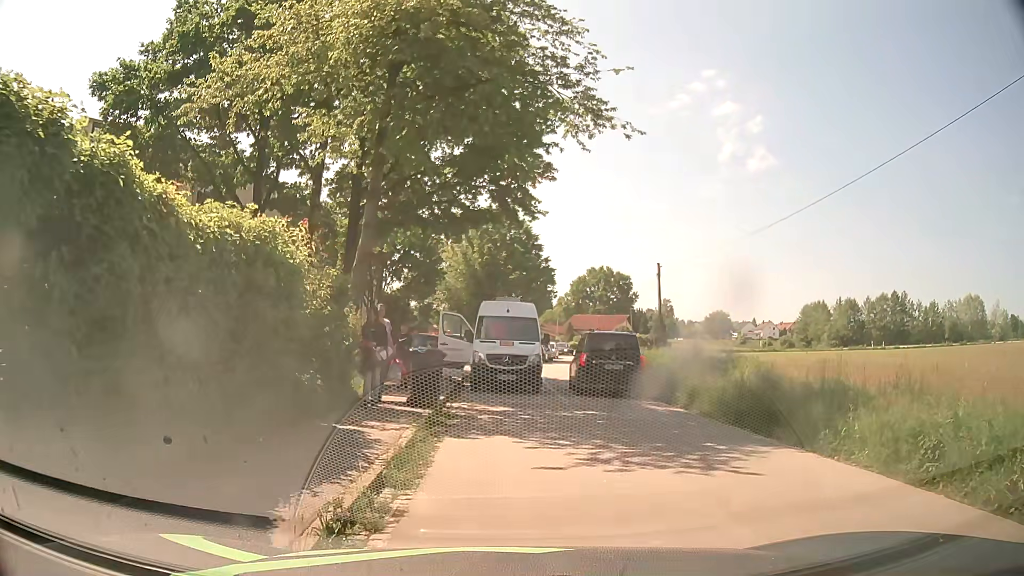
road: residential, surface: asphalt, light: Day
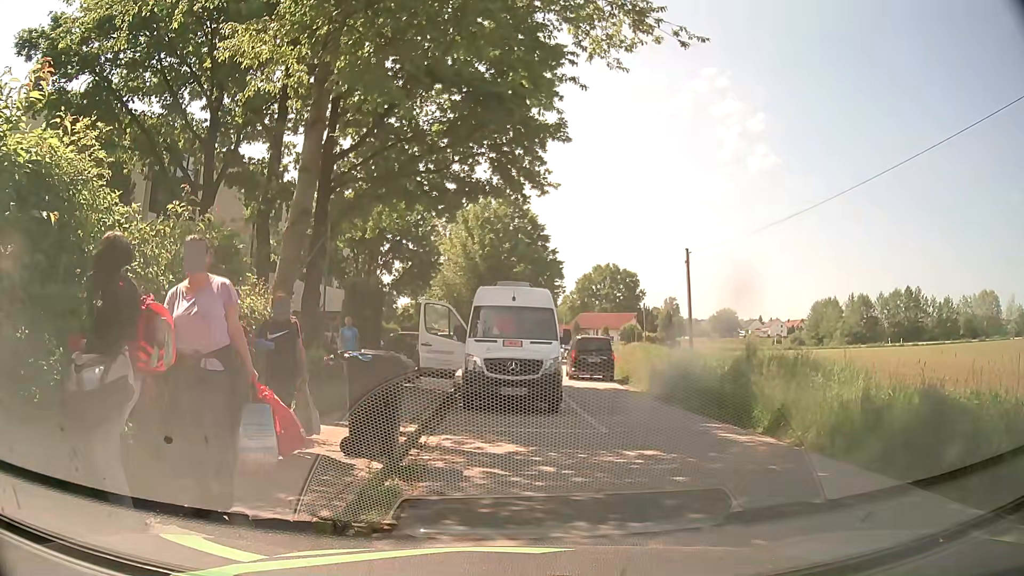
(0.0, +5.0) m; +1°
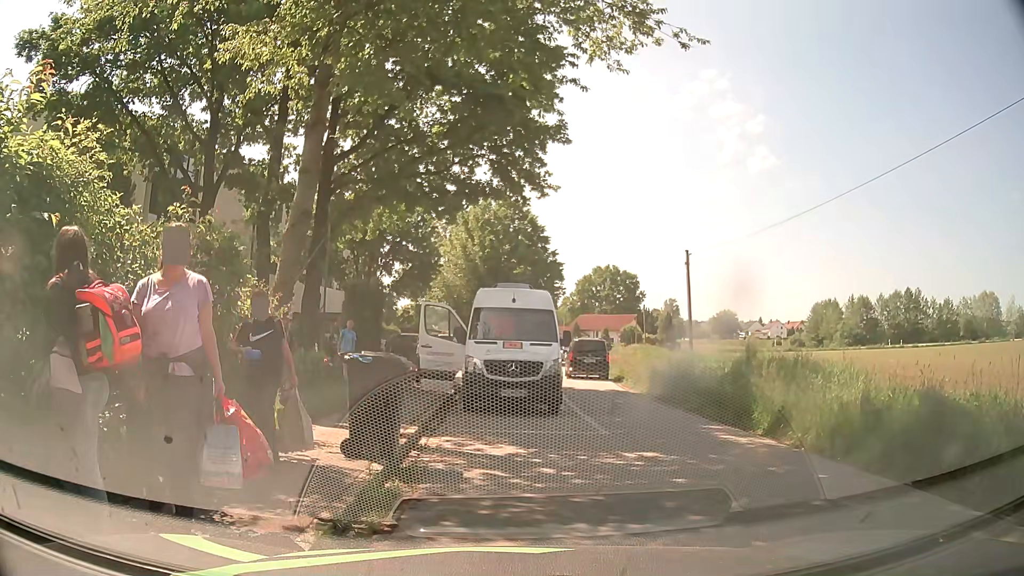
(0.0, 0.0) m; 0°
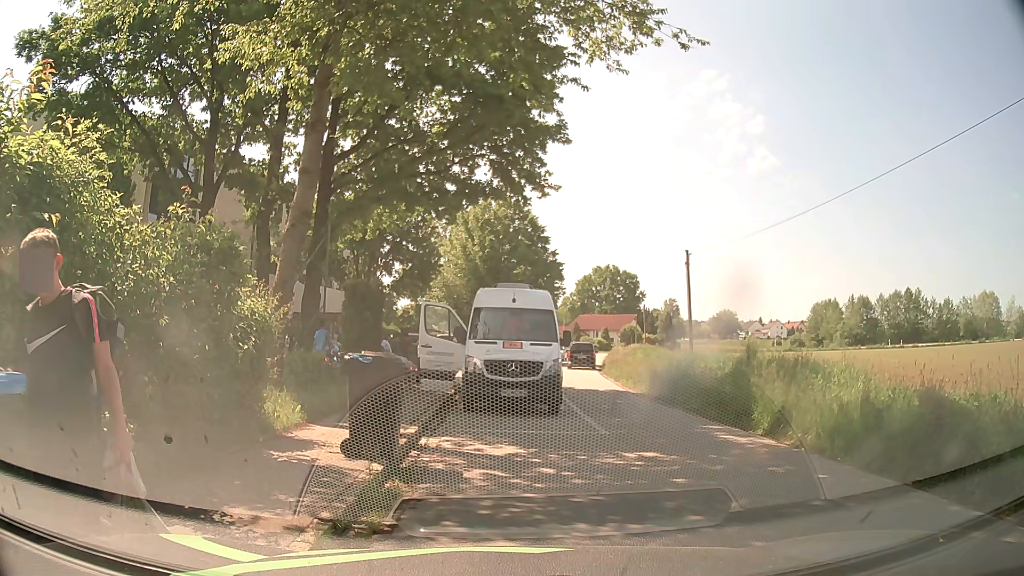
(0.0, +0.1) m; 0°
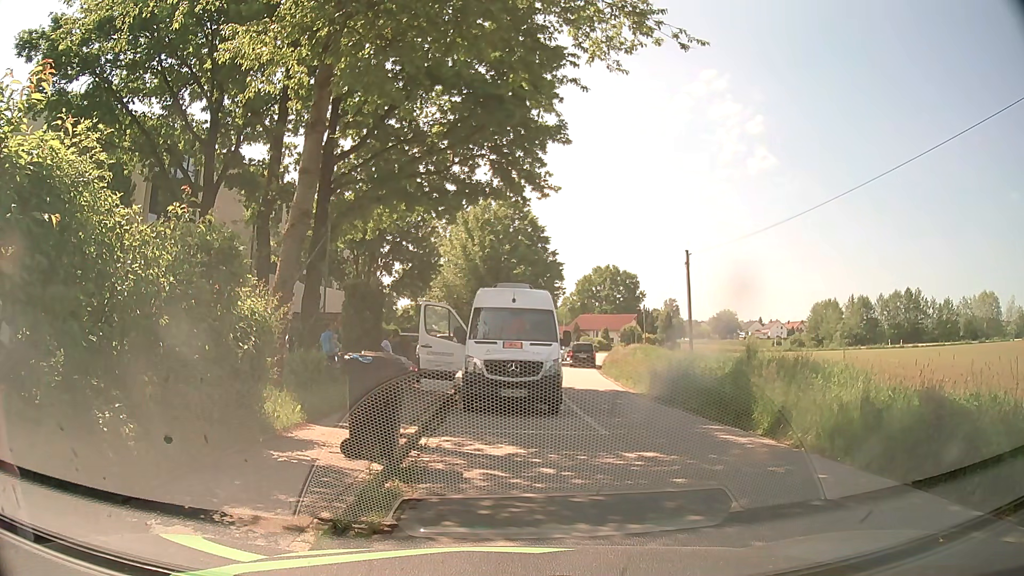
(0.0, 0.0) m; 0°
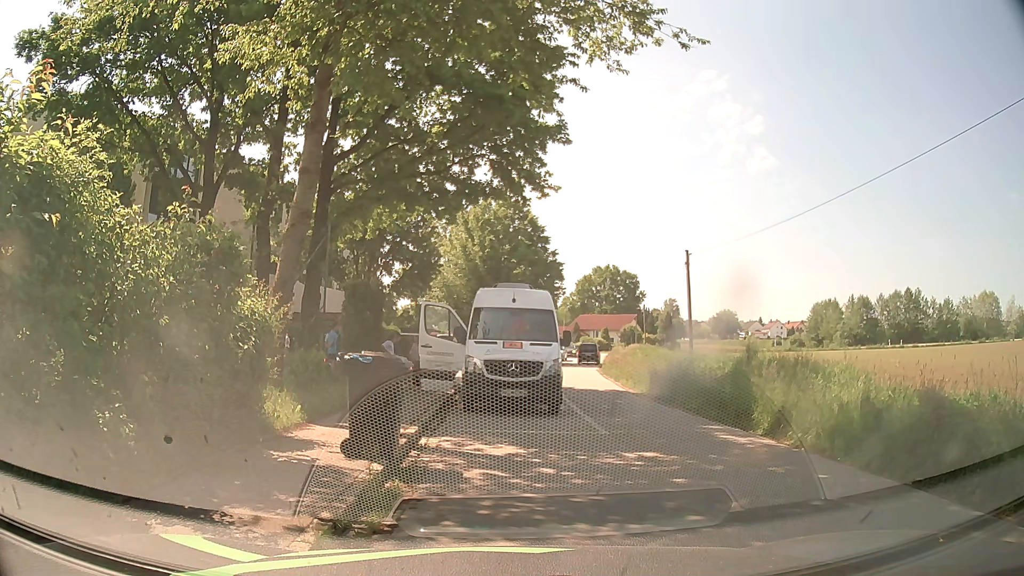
(0.0, 0.0) m; 0°
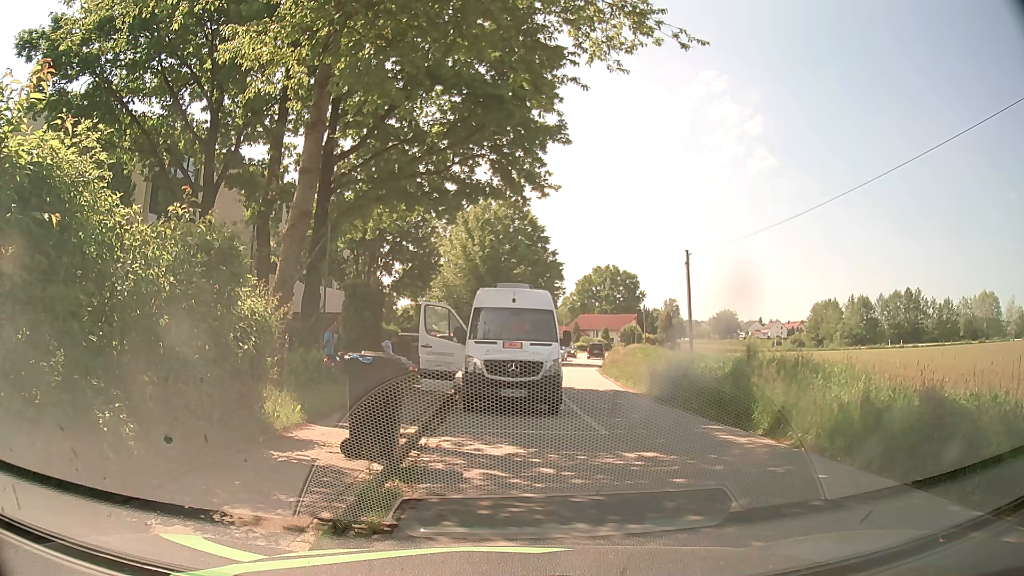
(0.0, 0.0) m; 0°
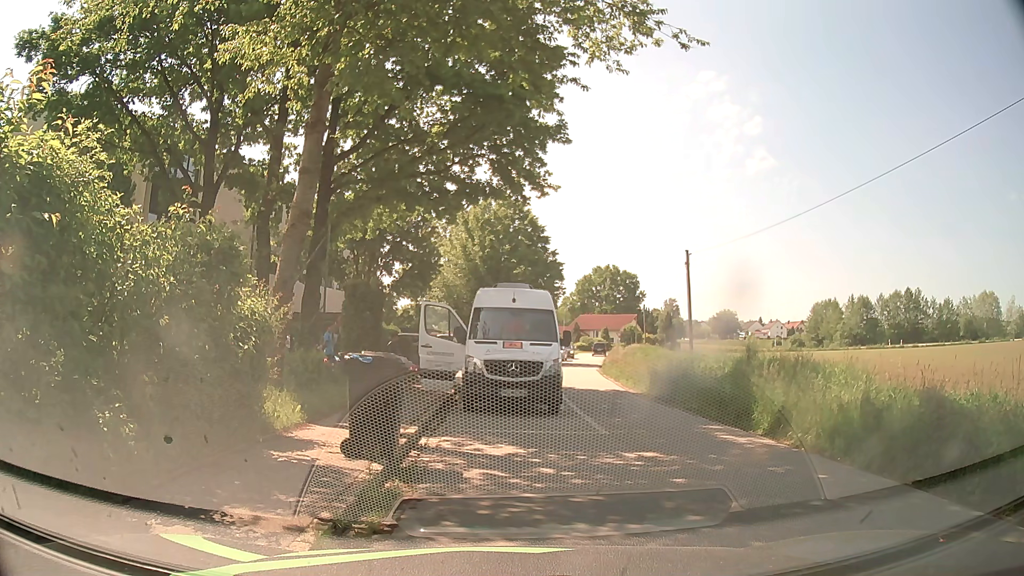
(0.0, 0.0) m; 0°
